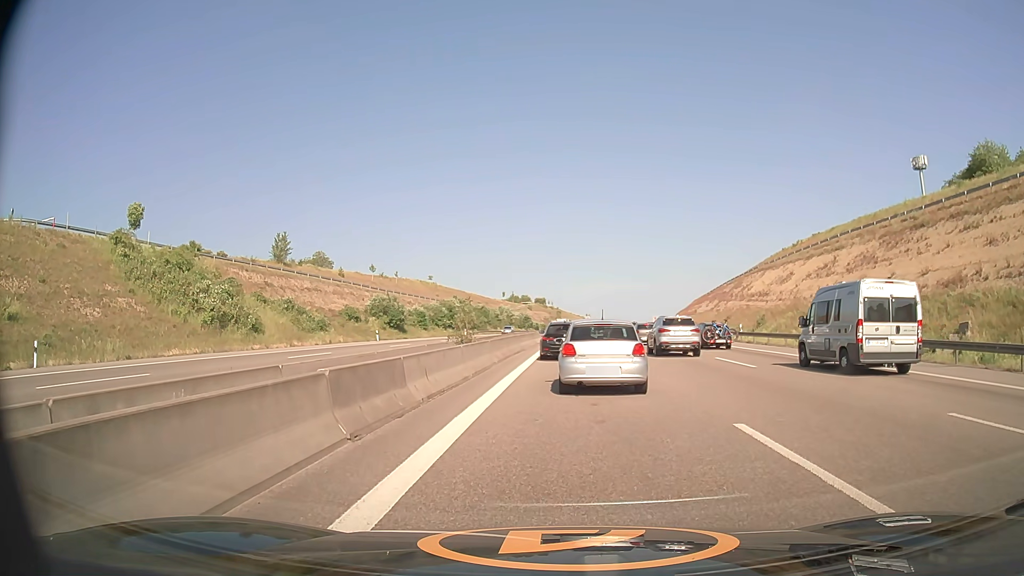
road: motorway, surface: asphalt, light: Day
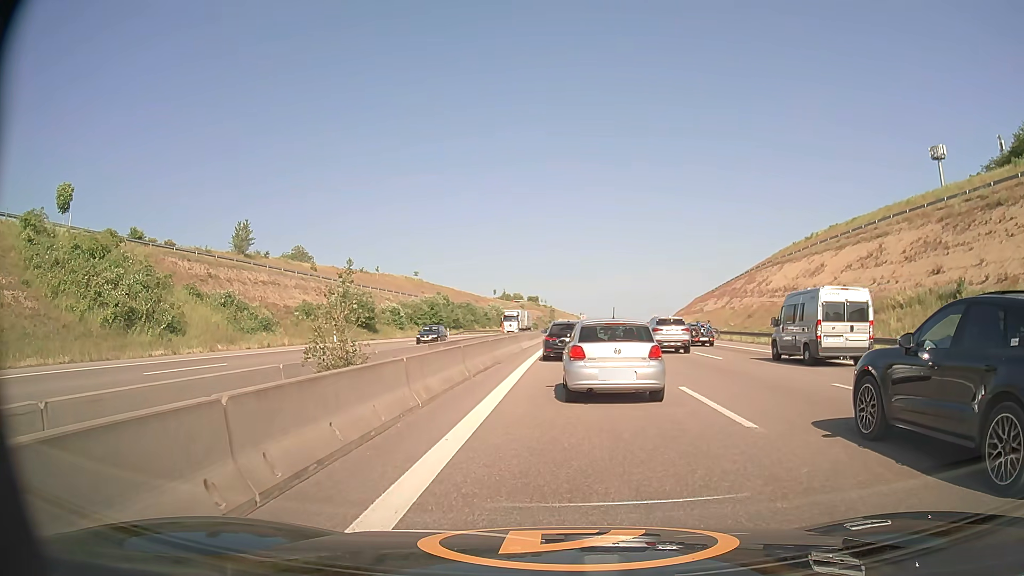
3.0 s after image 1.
(0.0, +12.3) m; +1°
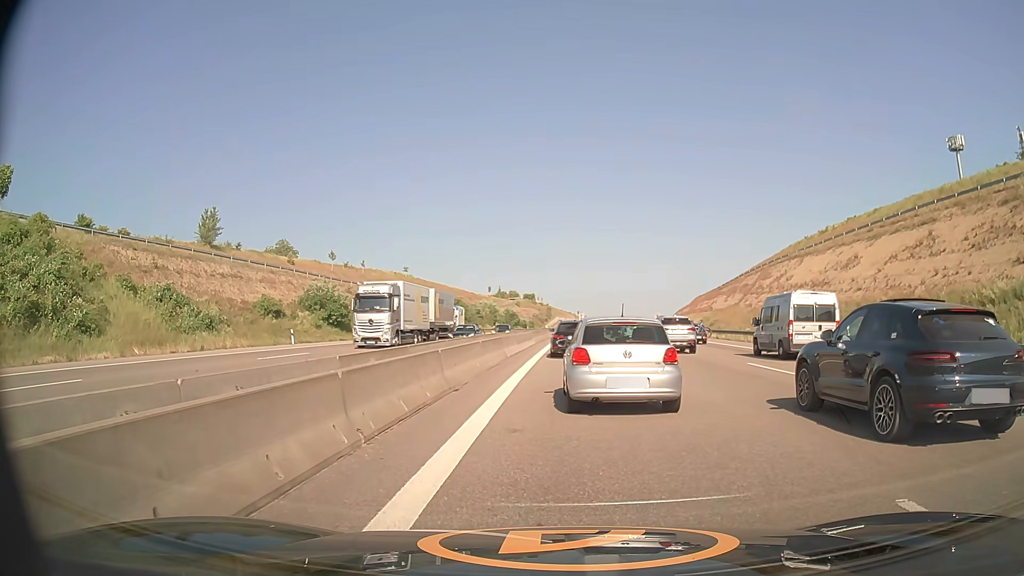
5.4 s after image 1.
(0.0, +9.4) m; 0°
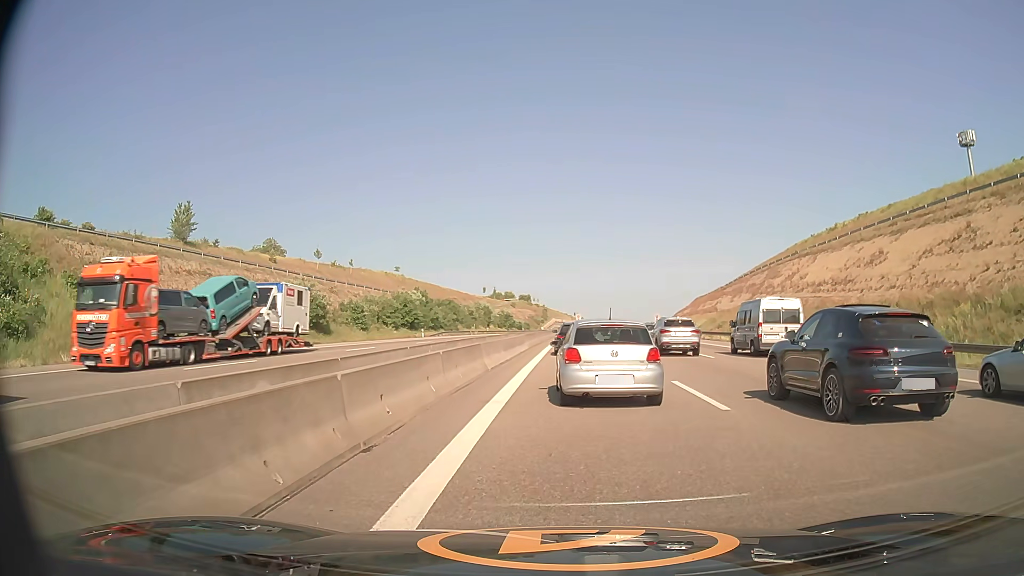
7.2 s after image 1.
(0.0, +6.1) m; 0°
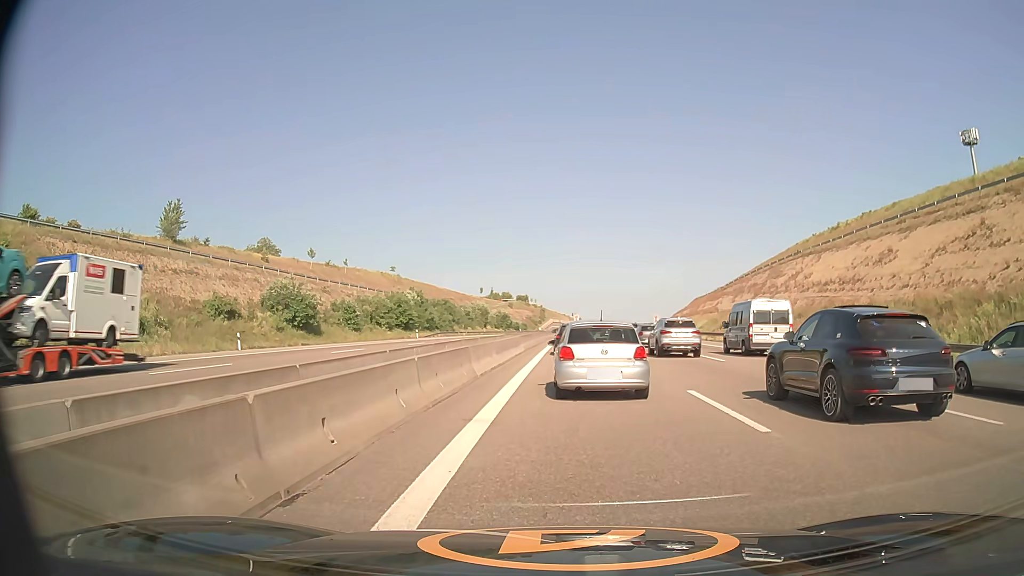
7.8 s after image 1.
(0.0, +2.2) m; +1°
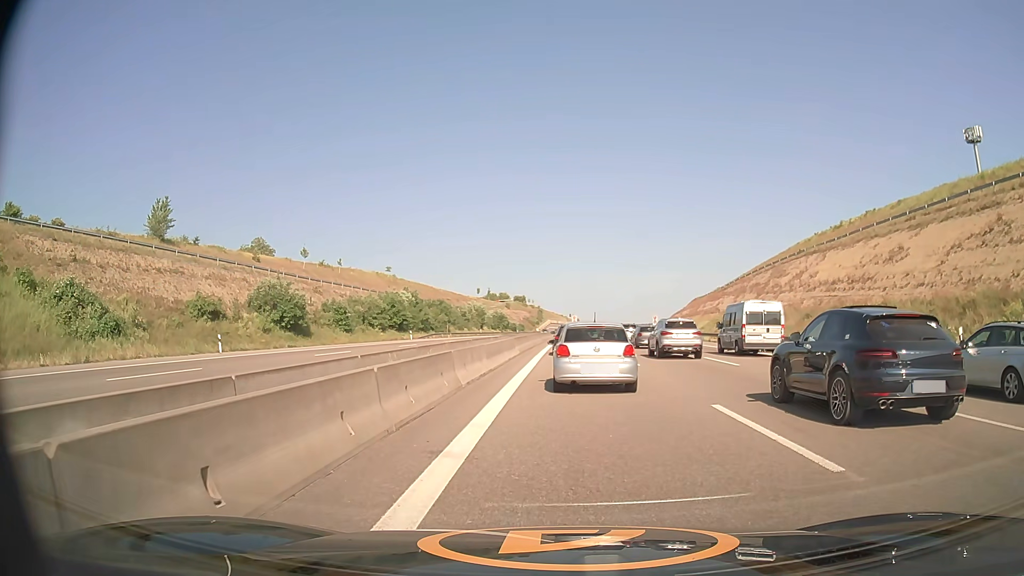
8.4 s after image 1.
(0.0, +2.4) m; -1°
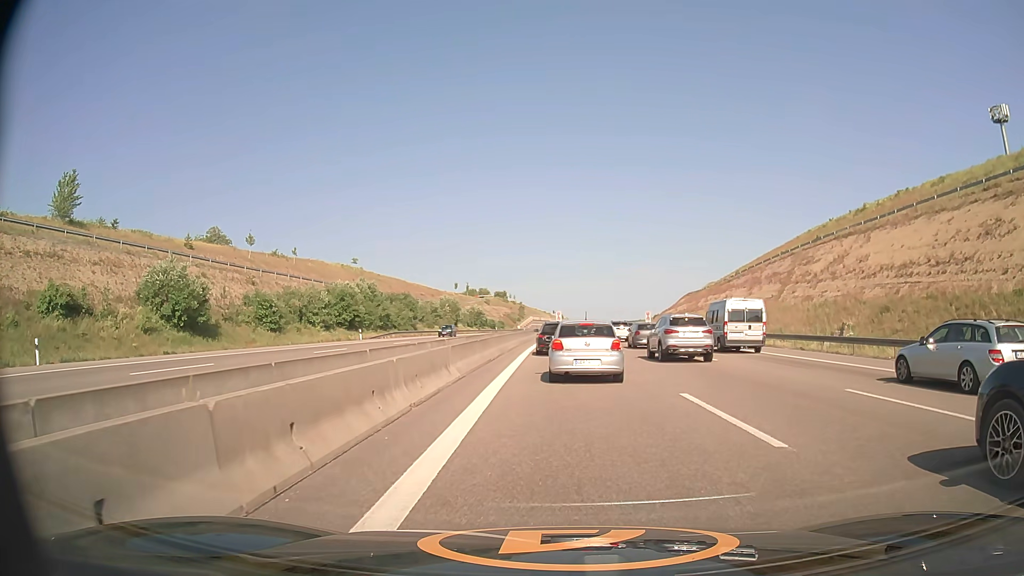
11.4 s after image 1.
(+0.1, +16.3) m; +1°
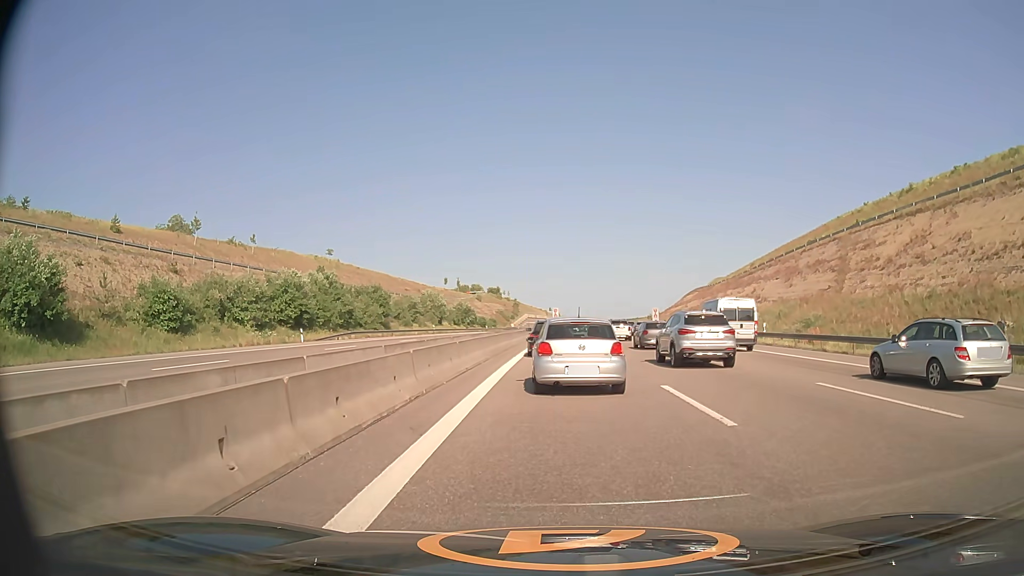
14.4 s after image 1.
(+0.1, +16.0) m; 0°
(0, +10) (0, +20) (0, +30) (0, +40) (0, +50) (+1, +60) (+1, +70) (+2, +80) (+2, +90) (+2, +100) m
